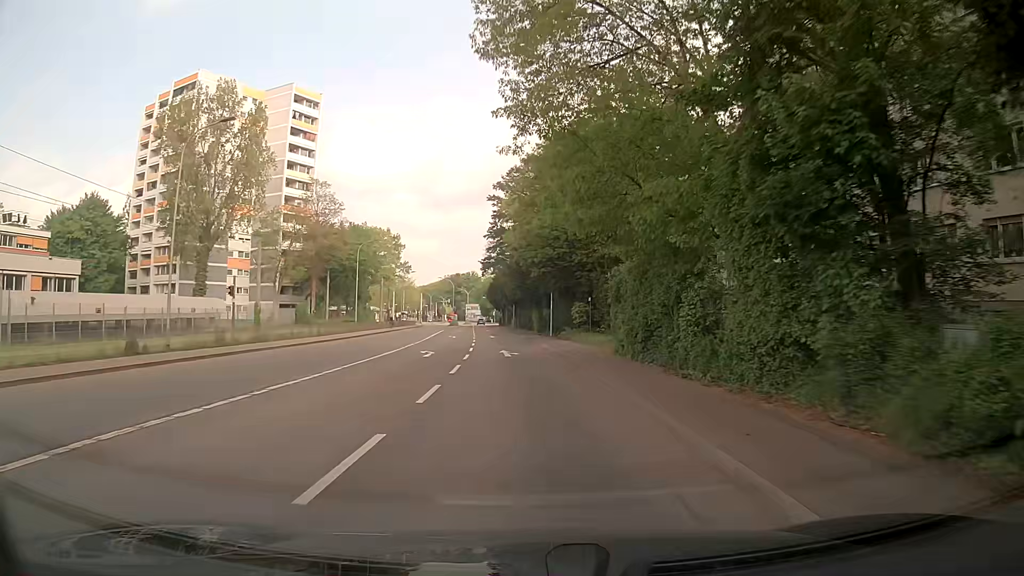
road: secondary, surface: asphalt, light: Day
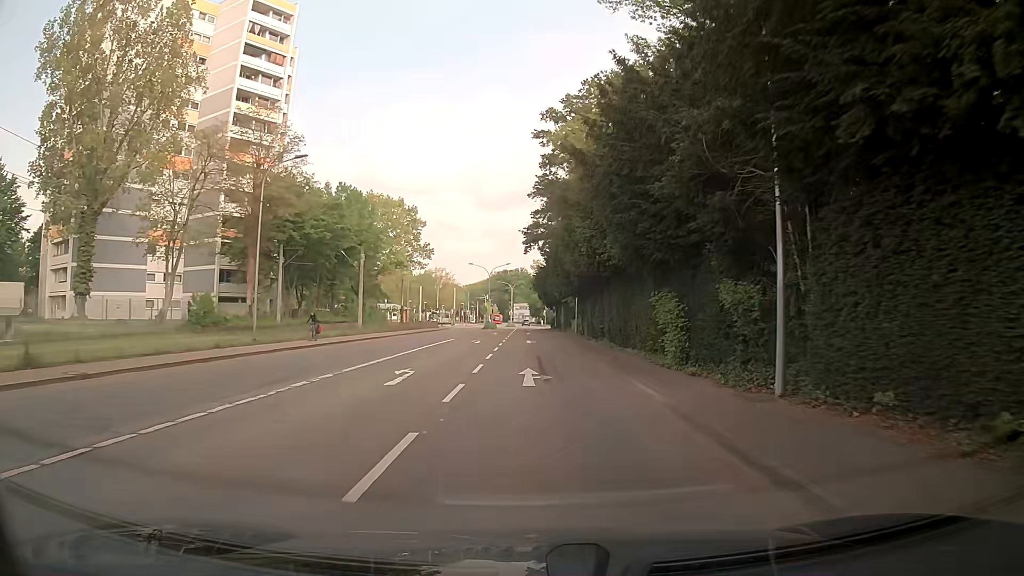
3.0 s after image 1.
(-1.6, +36.1) m; -4°
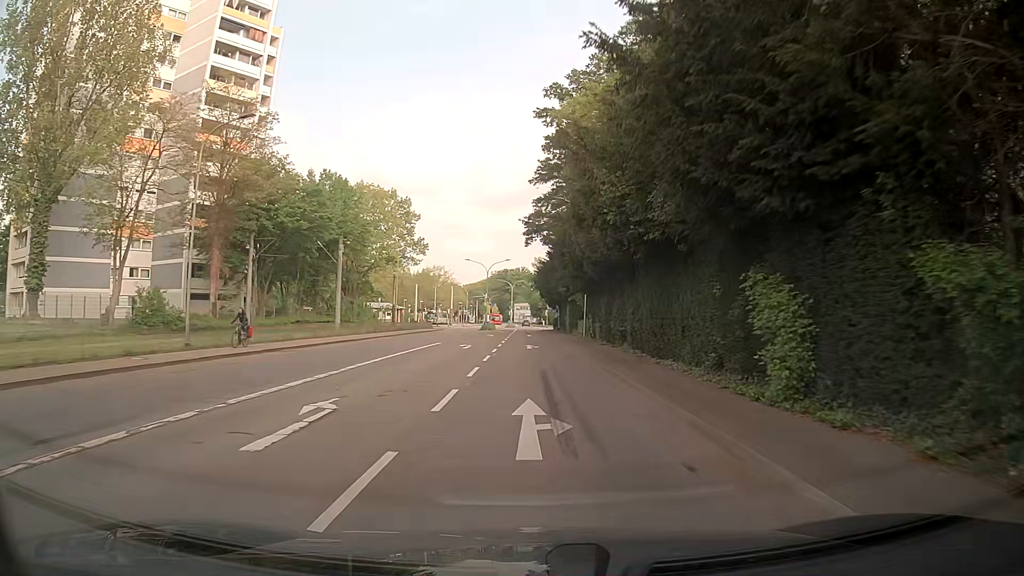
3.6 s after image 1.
(0.0, +7.2) m; 0°
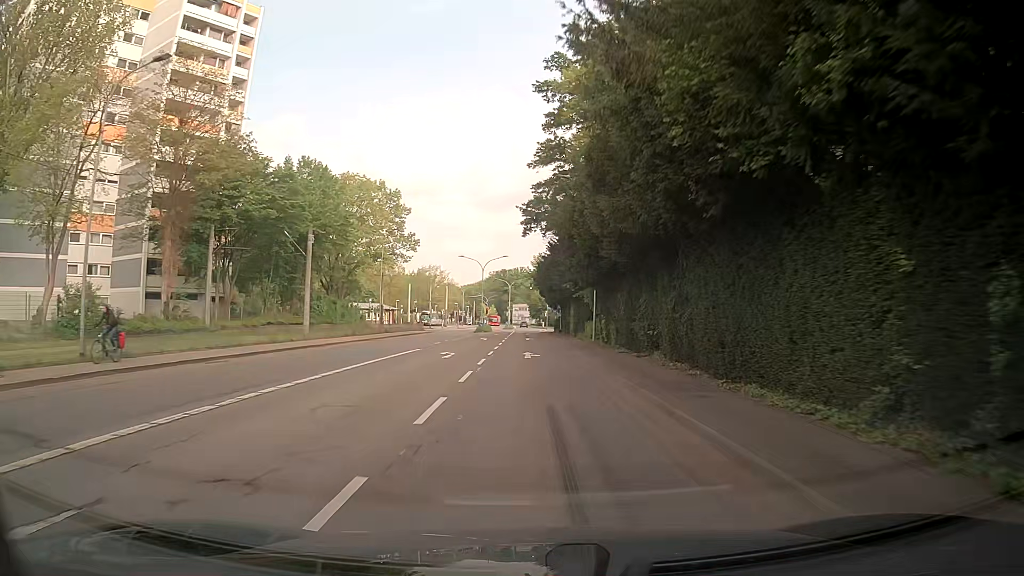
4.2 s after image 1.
(0.0, +7.2) m; 0°
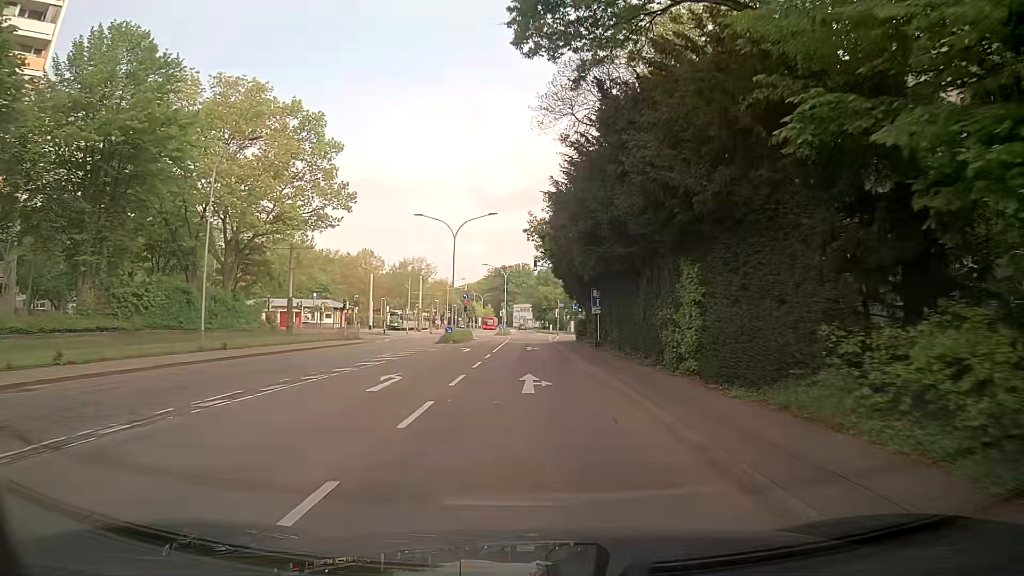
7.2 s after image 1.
(+0.2, +36.3) m; +1°
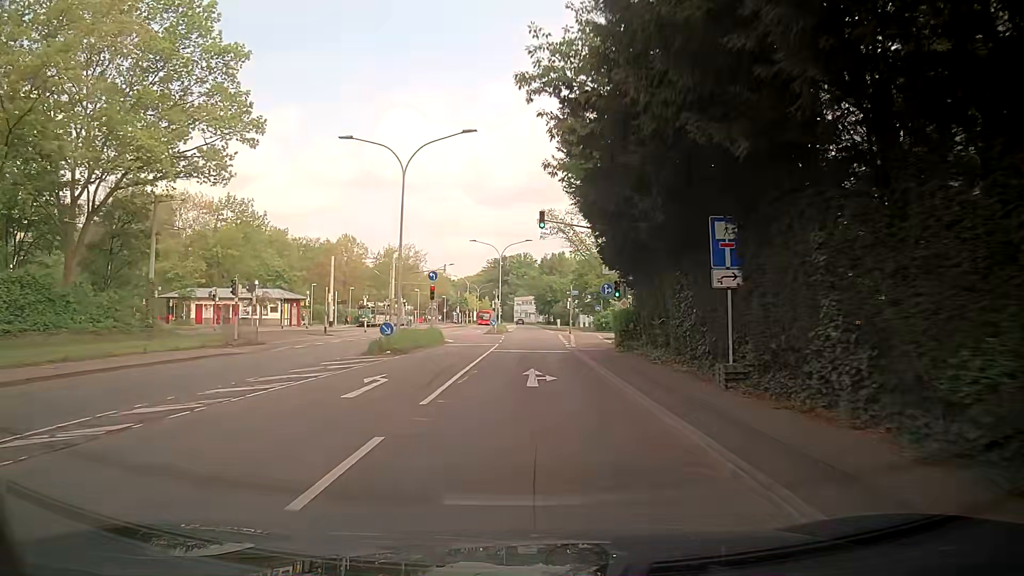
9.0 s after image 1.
(-0.3, +22.1) m; 0°
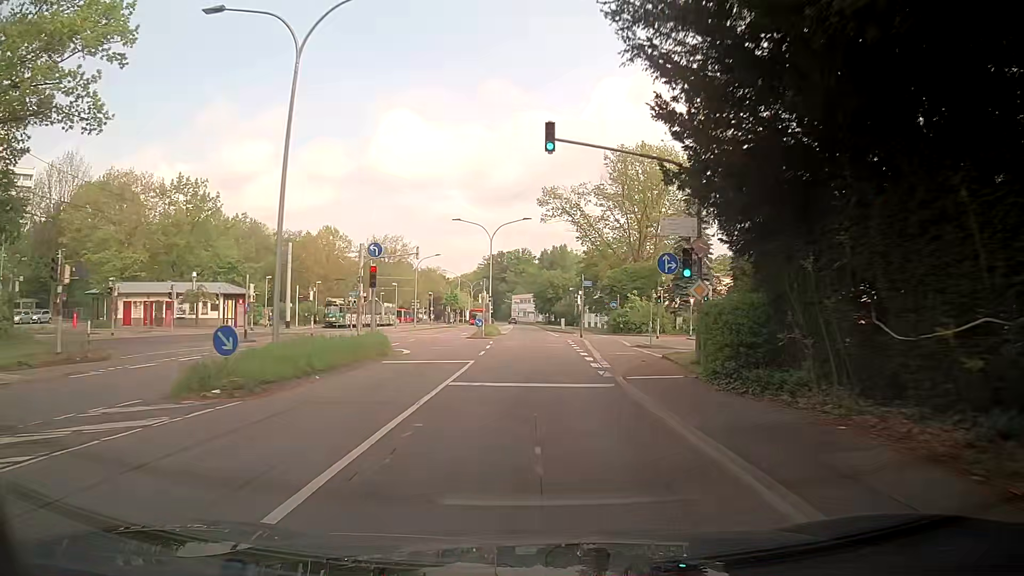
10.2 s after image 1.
(-0.3, +14.8) m; -1°
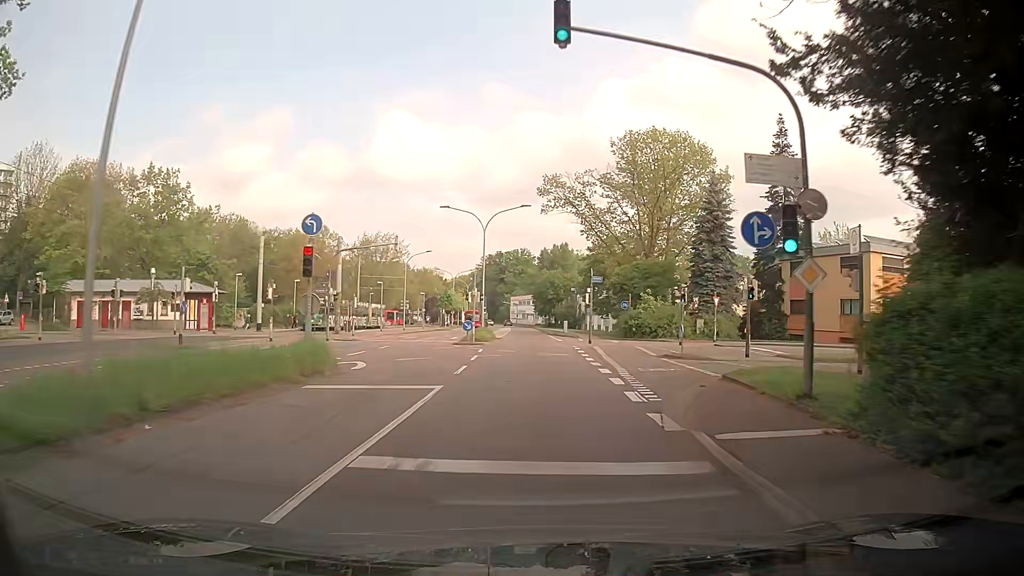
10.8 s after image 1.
(+0.1, +7.4) m; 0°
(0, +10) (0, +20) (0, +30) (0, +40) (0, +50) (0, +60) (0, +70) (0, +80) (0, +90) (0, +100) m
